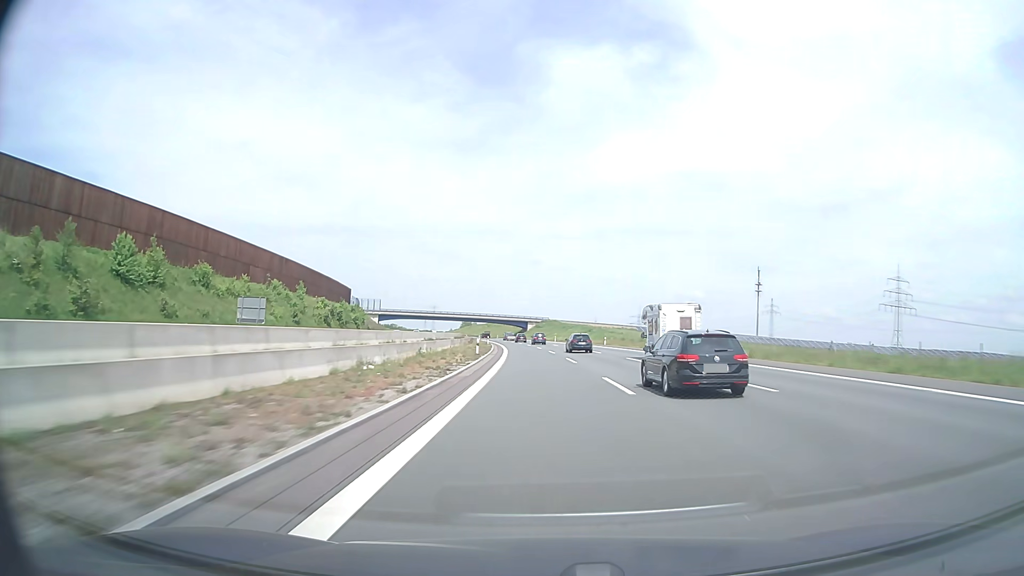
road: motorway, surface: asphalt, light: Day
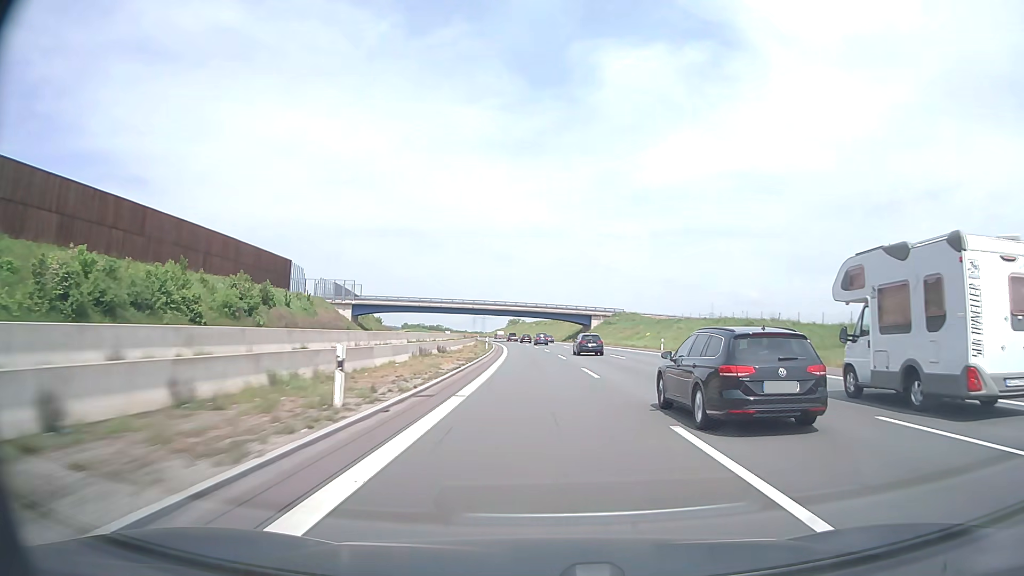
(-3.2, +82.8) m; -5°
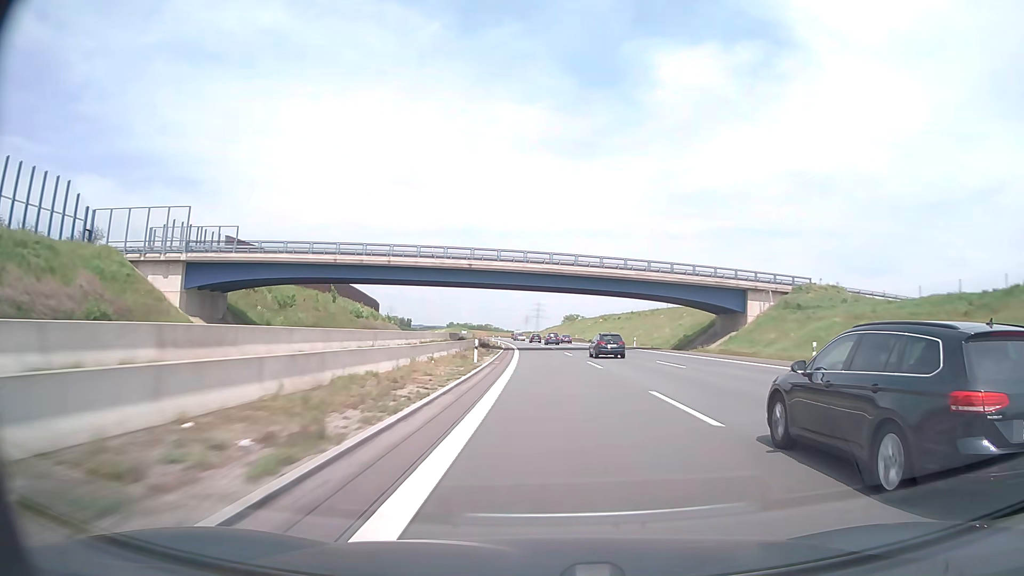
(-3.8, +83.2) m; -5°
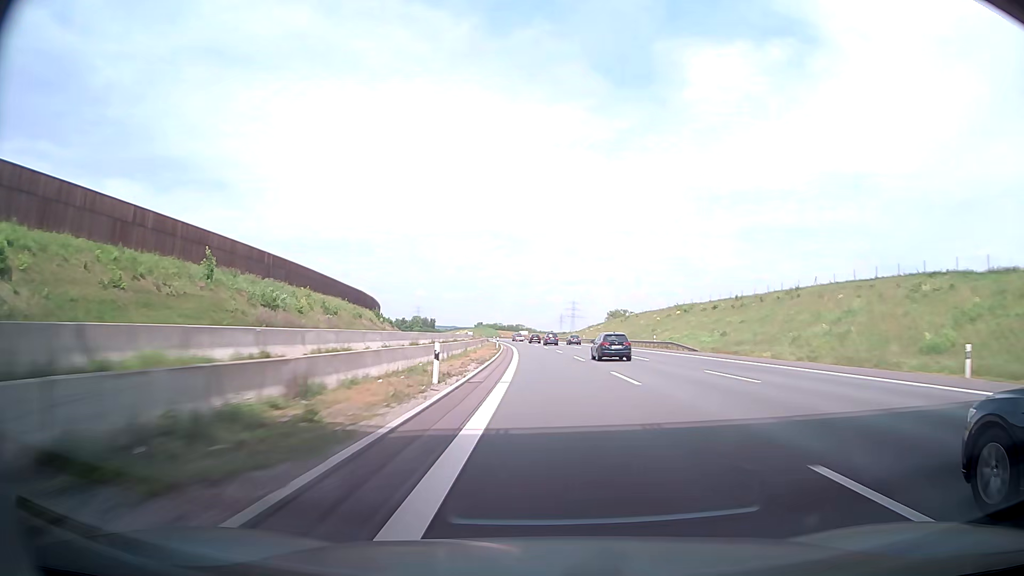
(-1.6, +62.8) m; -2°
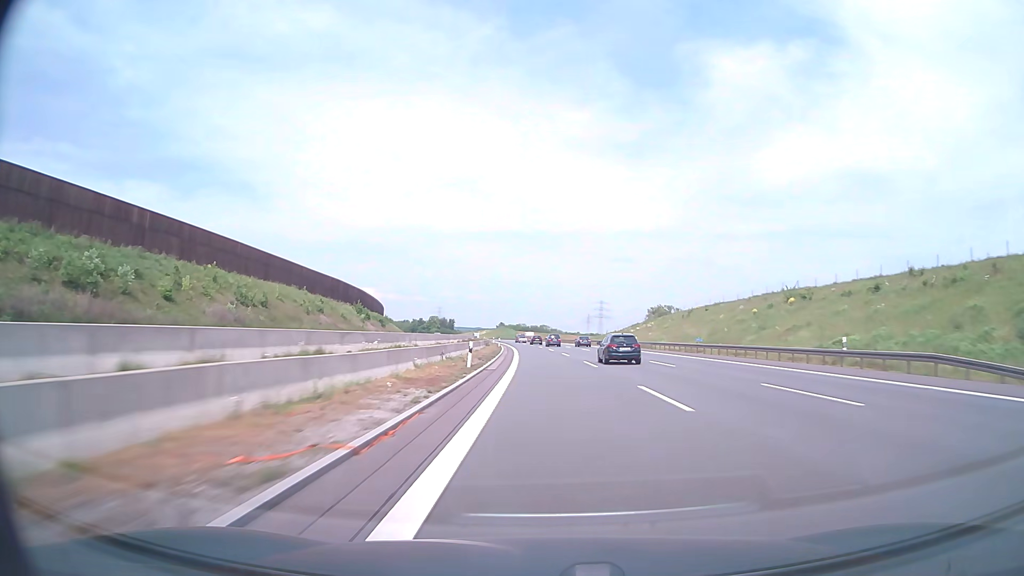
(-1.1, +42.2) m; -3°
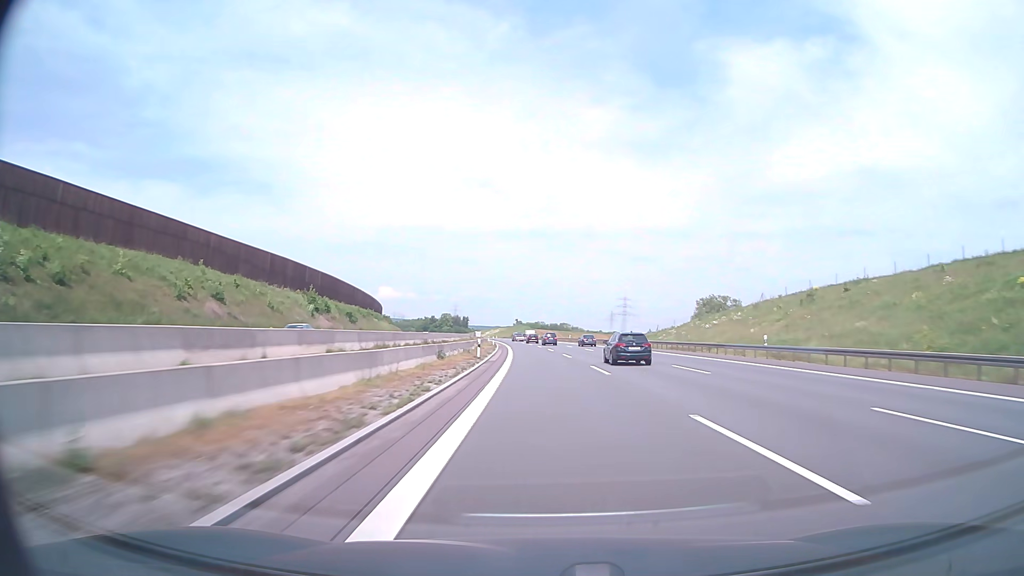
(-0.6, +42.7) m; -2°
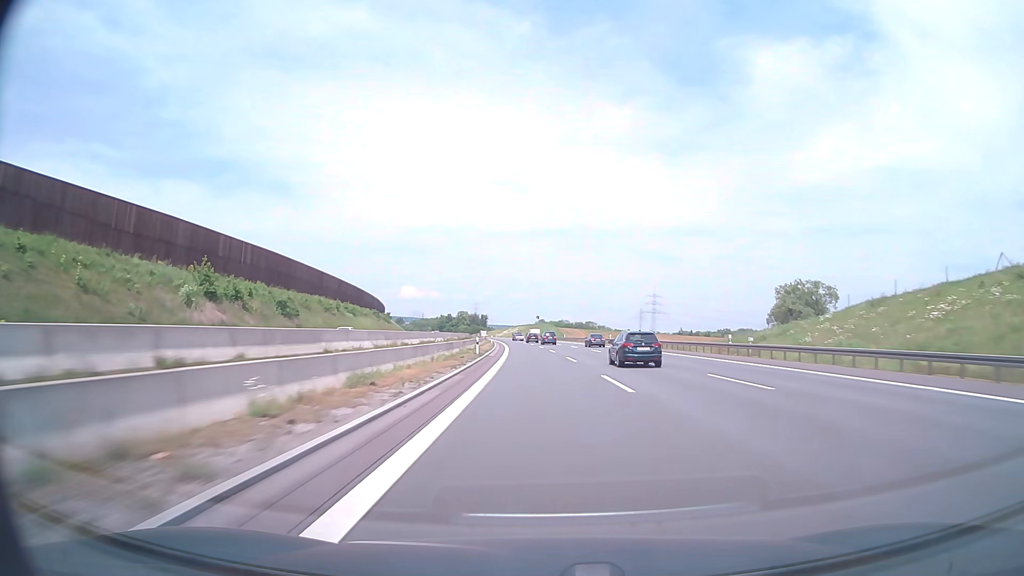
(-0.7, +43.0) m; -2°
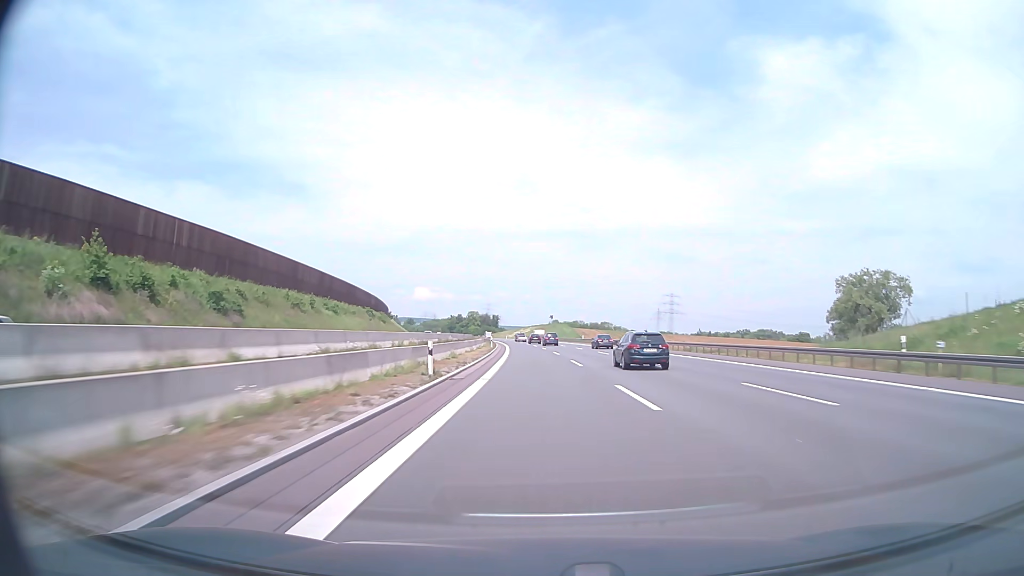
(-0.2, +21.7) m; -1°
